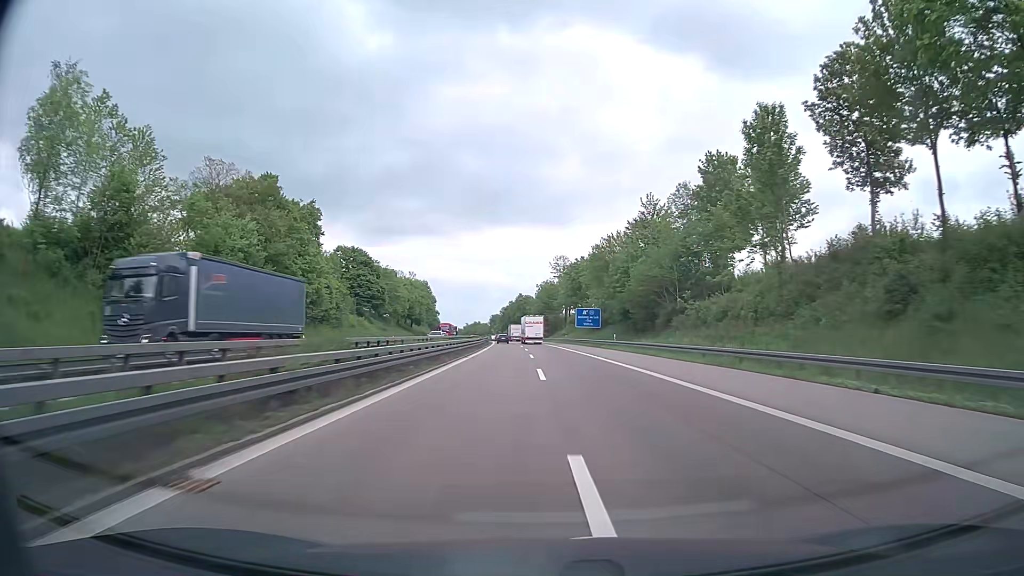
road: motorway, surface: asphalt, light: Day
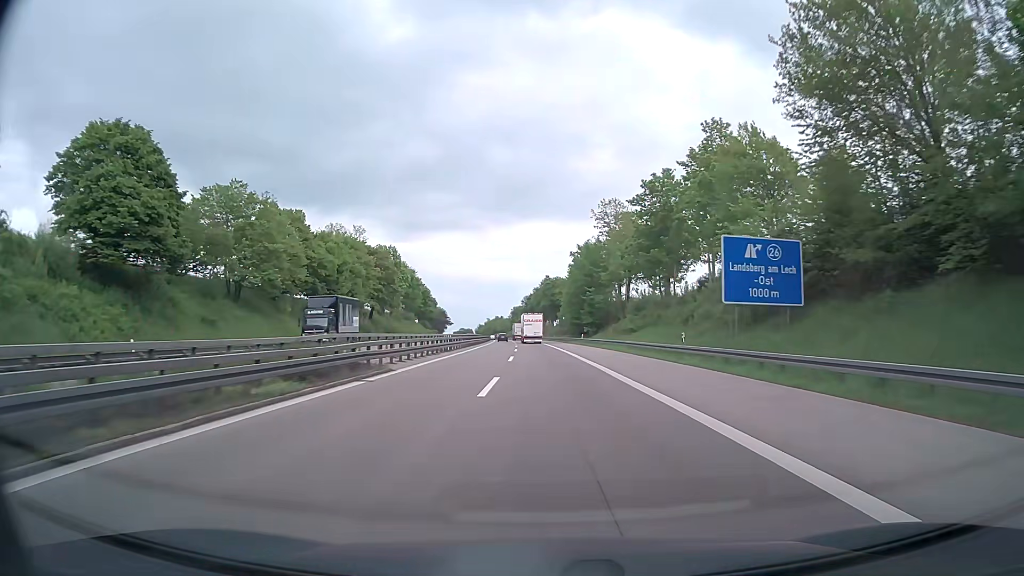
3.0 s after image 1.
(-1.1, +77.4) m; -3°
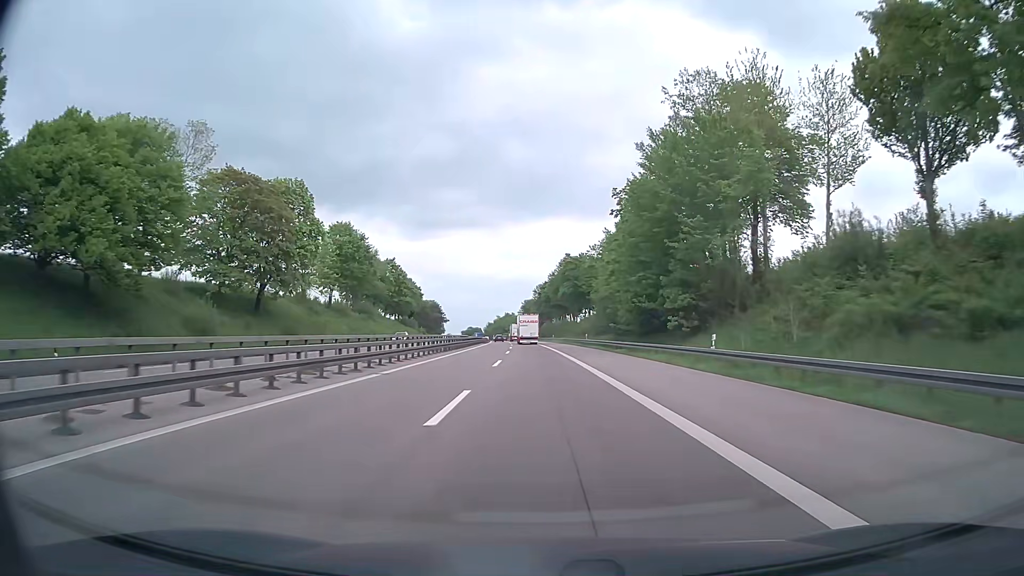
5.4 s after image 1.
(-0.8, +58.4) m; -1°
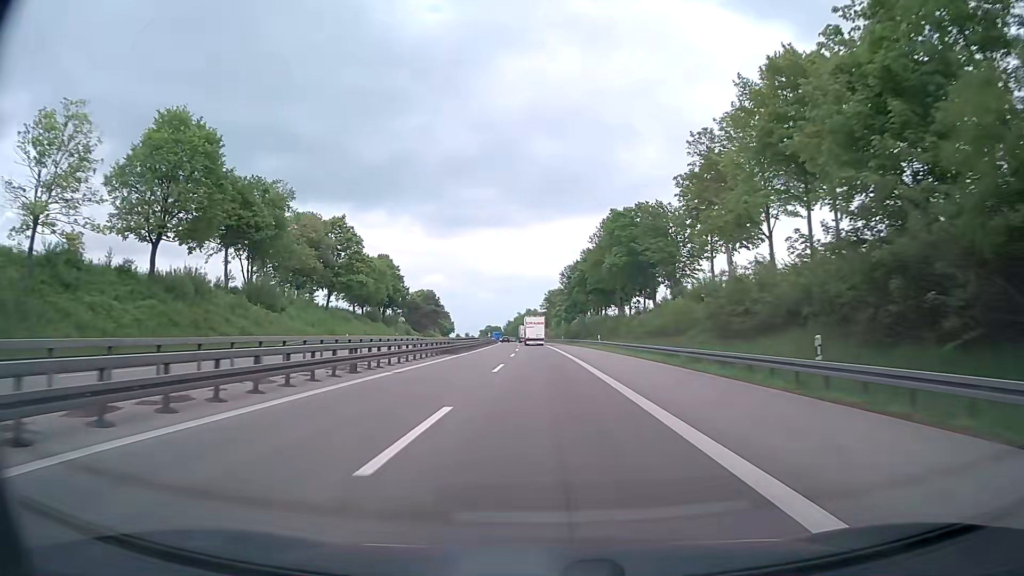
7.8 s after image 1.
(-0.9, +57.3) m; -2°
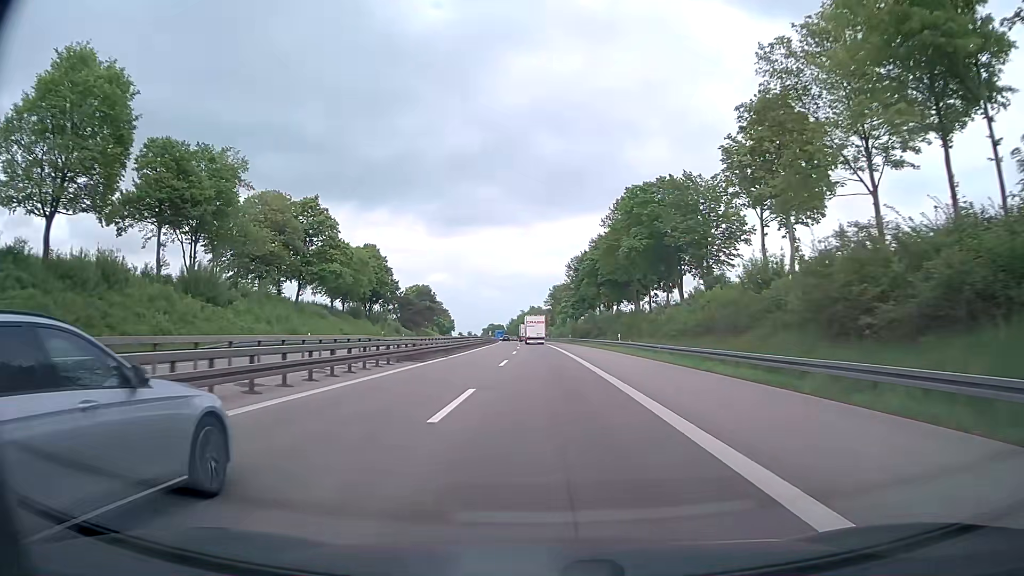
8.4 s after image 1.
(0.0, +14.4) m; 0°
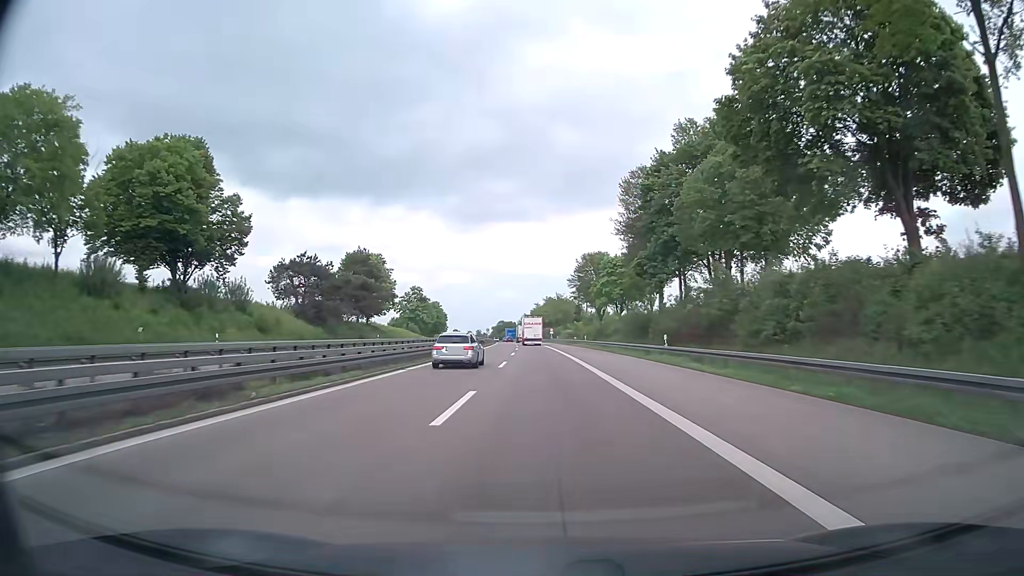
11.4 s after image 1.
(-0.9, +72.7) m; -1°
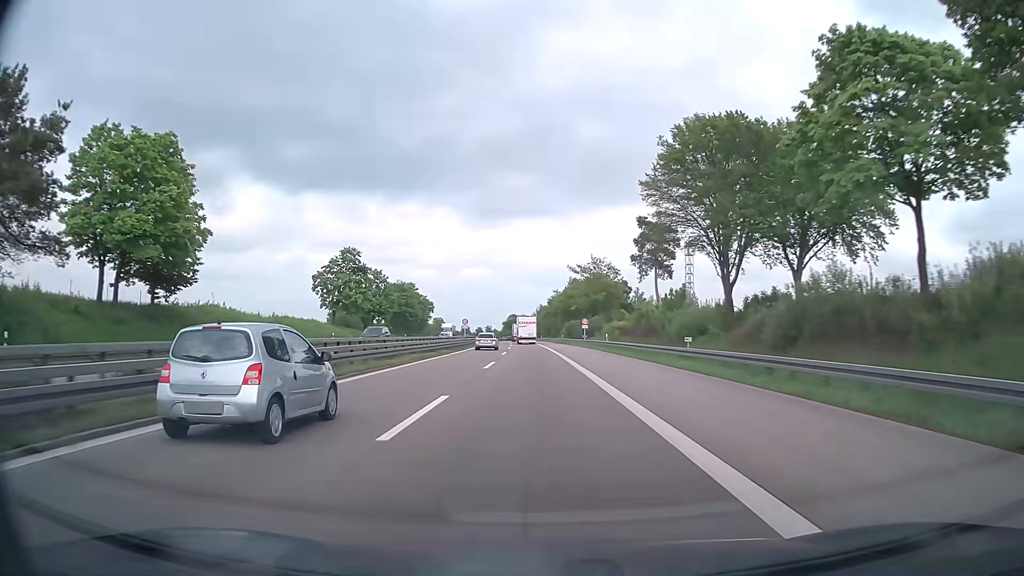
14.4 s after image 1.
(-0.9, +73.7) m; -1°
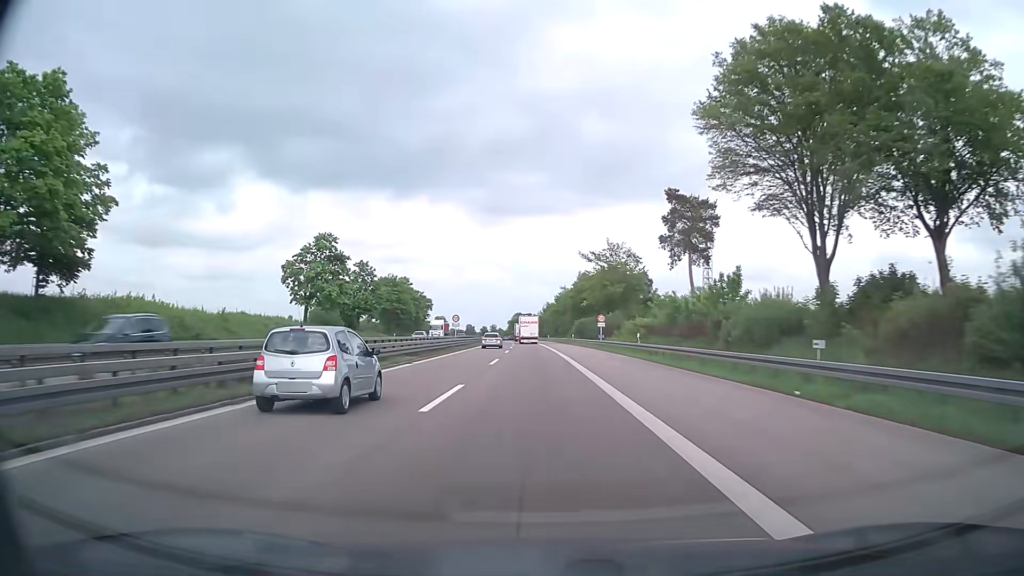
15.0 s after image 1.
(-0.1, +14.8) m; -1°
(0, +10) (0, +20) (0, +30) (0, +40) (-1, +50) (-1, +60) (-1, +70) (-2, +80) (-2, +90) (-3, +100) m
